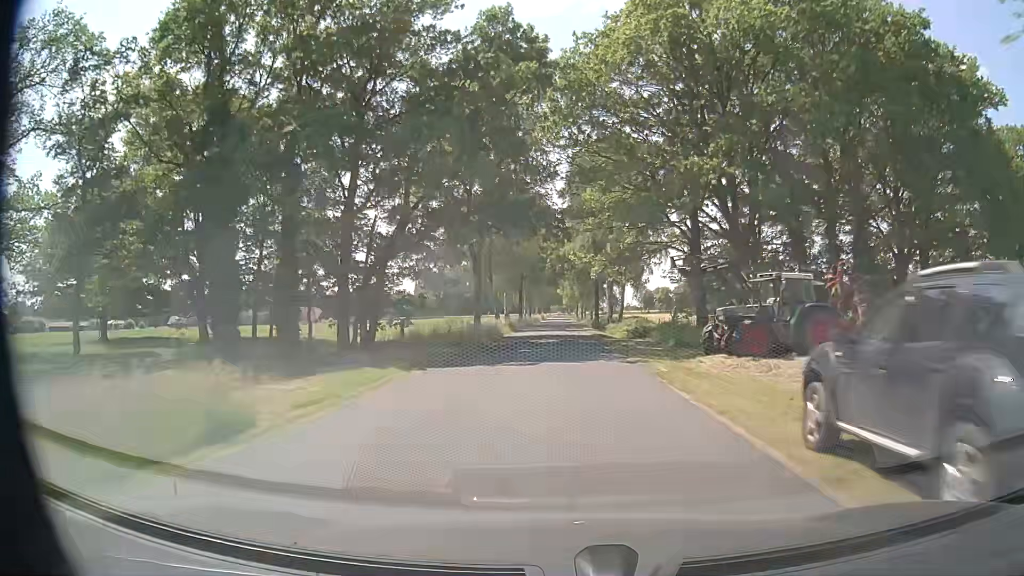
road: residential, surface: paved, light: Day
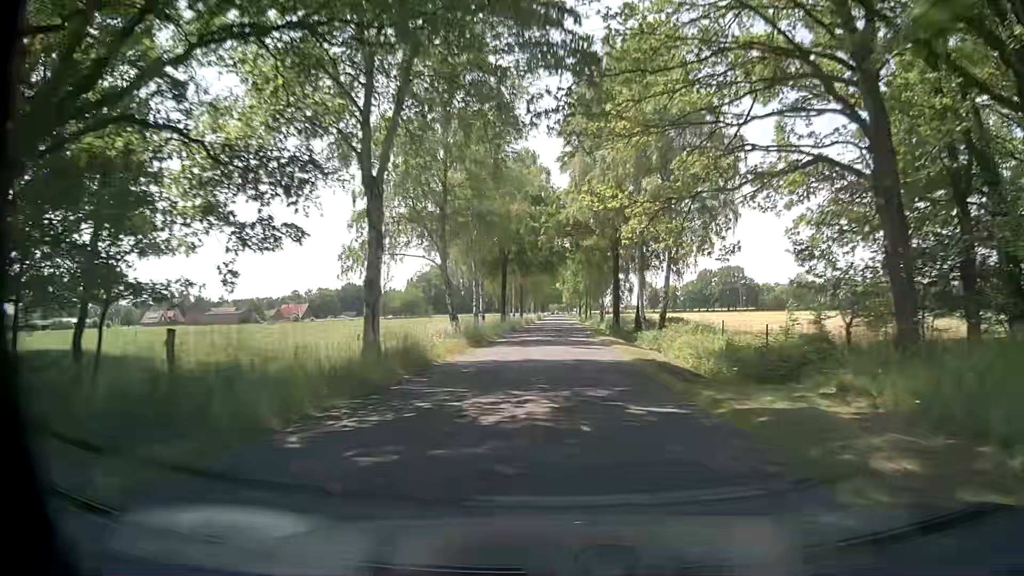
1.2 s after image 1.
(+0.1, +23.3) m; 0°
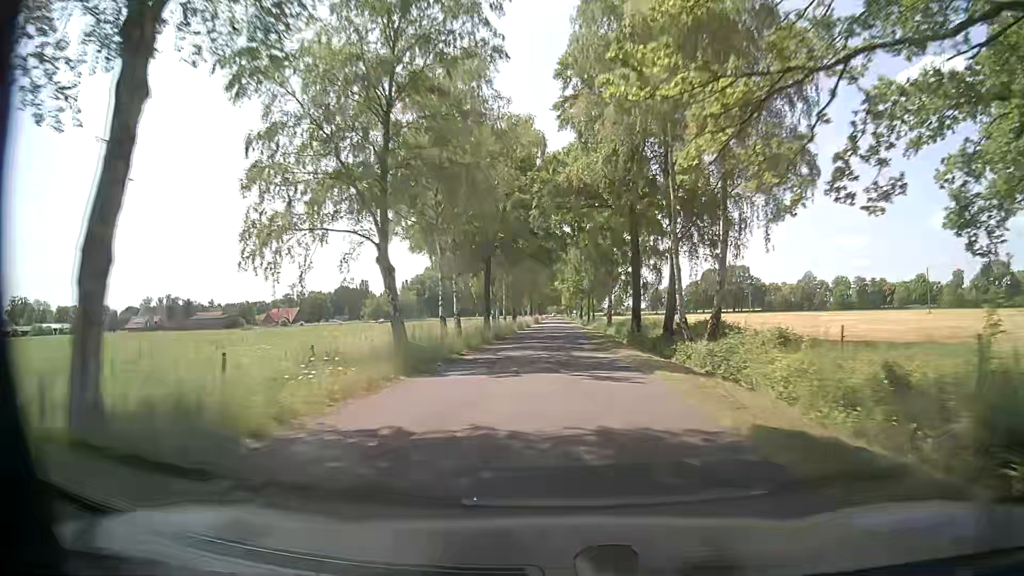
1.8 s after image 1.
(+0.1, +11.7) m; +1°
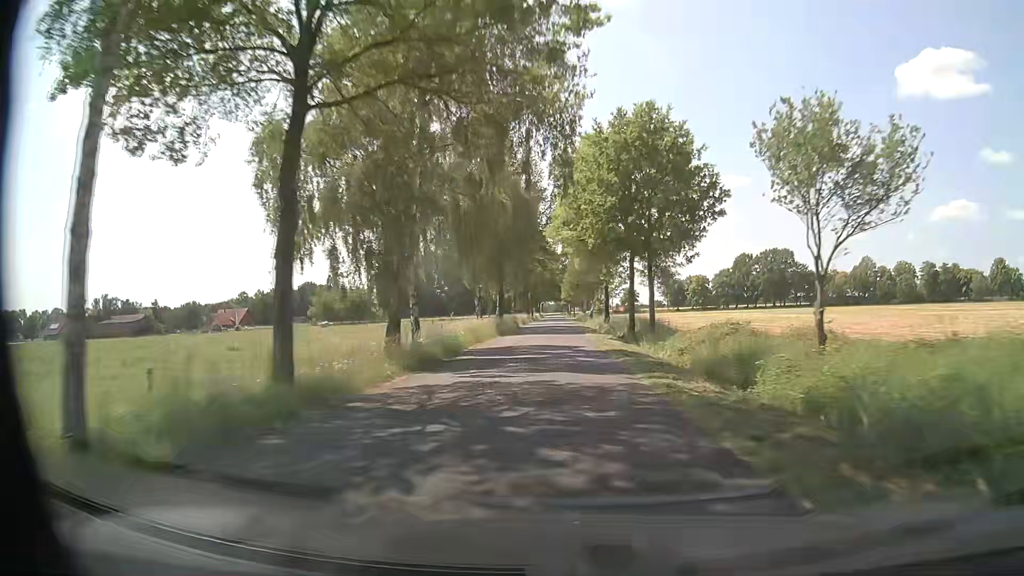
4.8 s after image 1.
(+0.1, +59.0) m; +1°
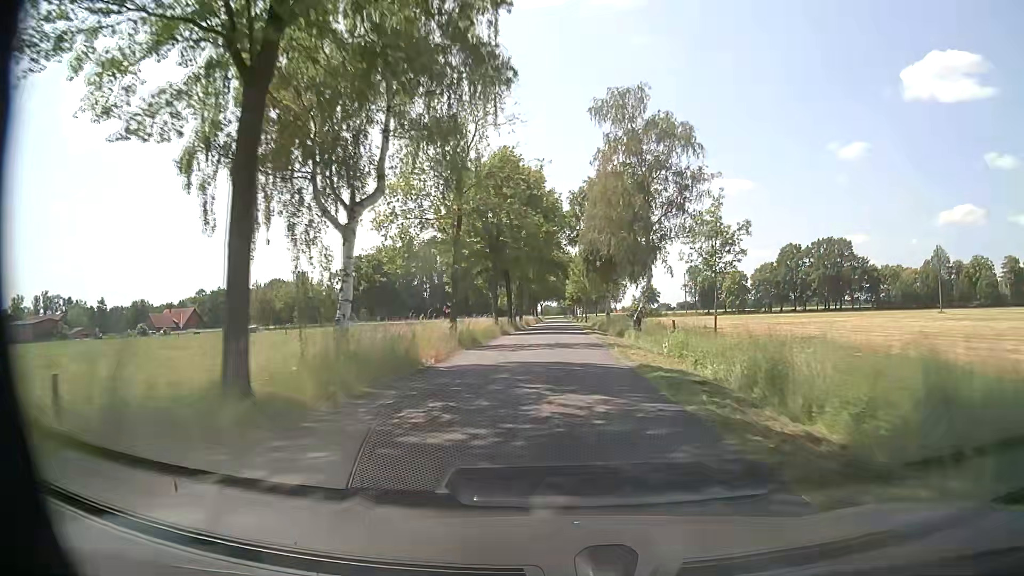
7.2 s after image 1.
(-0.7, +47.9) m; -1°
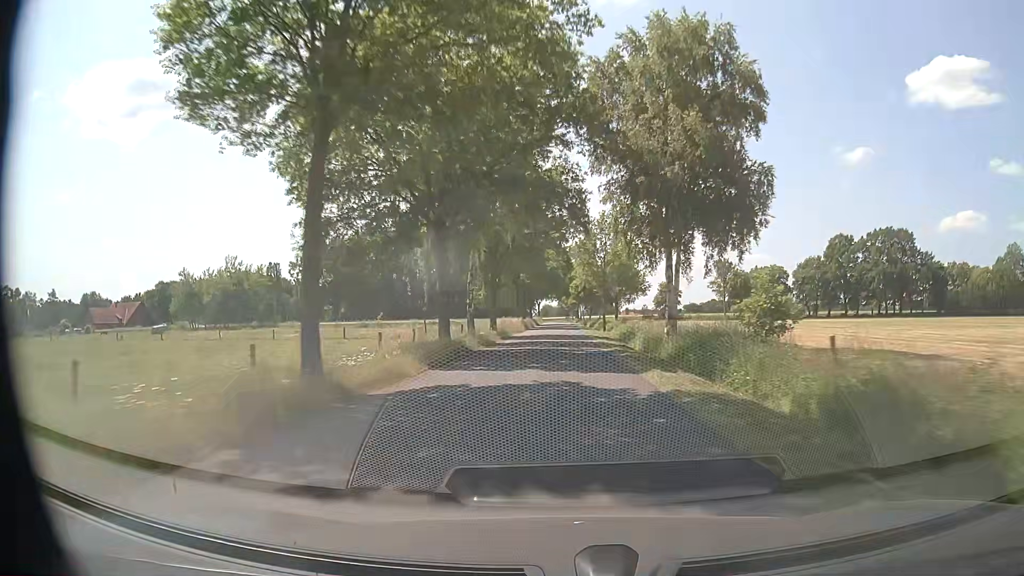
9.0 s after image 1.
(-0.3, +36.2) m; -1°
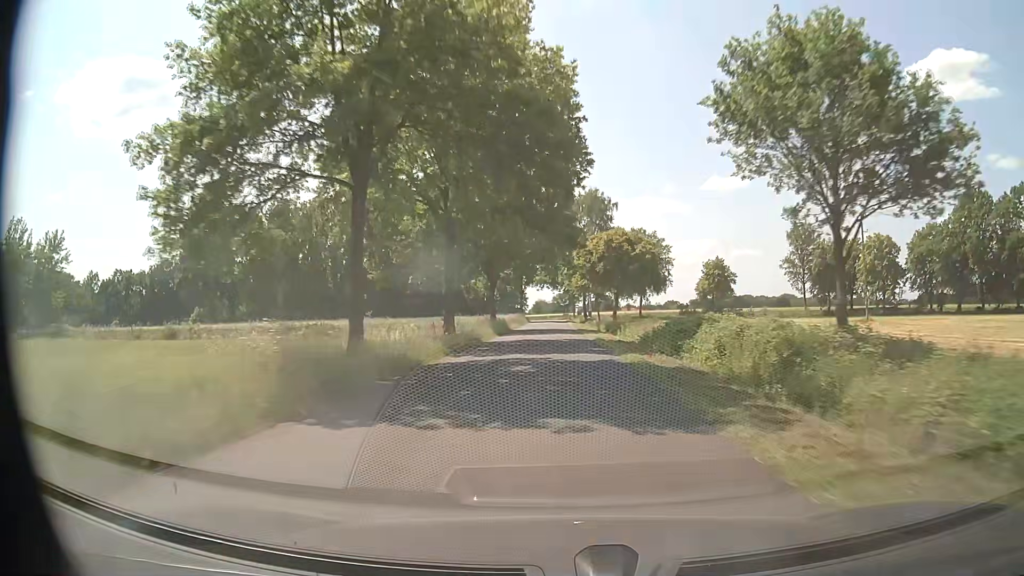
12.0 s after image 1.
(+0.7, +60.8) m; +1°
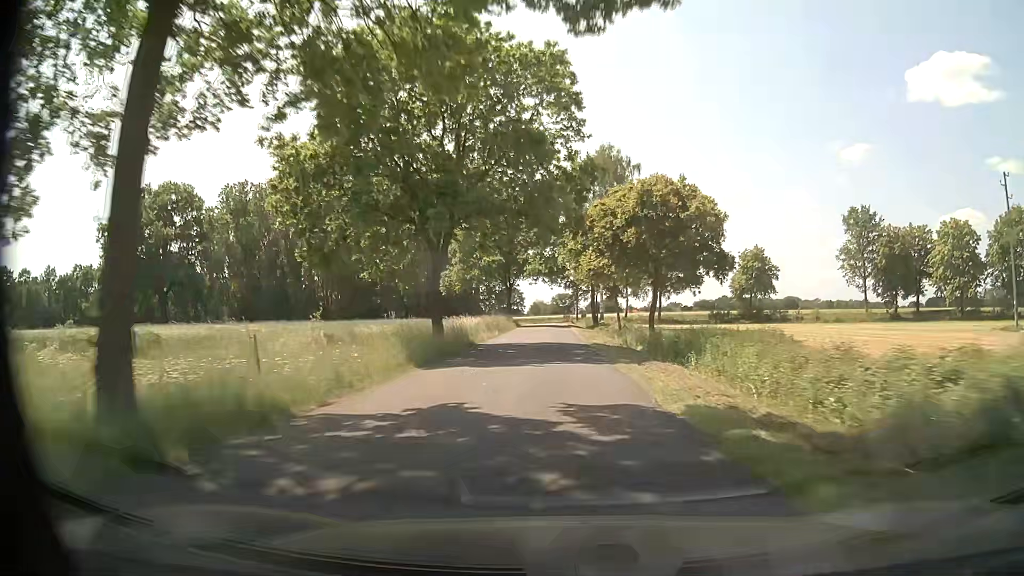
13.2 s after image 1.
(-0.1, +24.5) m; -1°
(0, +10) (0, +20) (0, +30) (0, +40) (0, +50) (0, +60) (0, +70) (0, +80) (0, +90) (-1, +100) m
